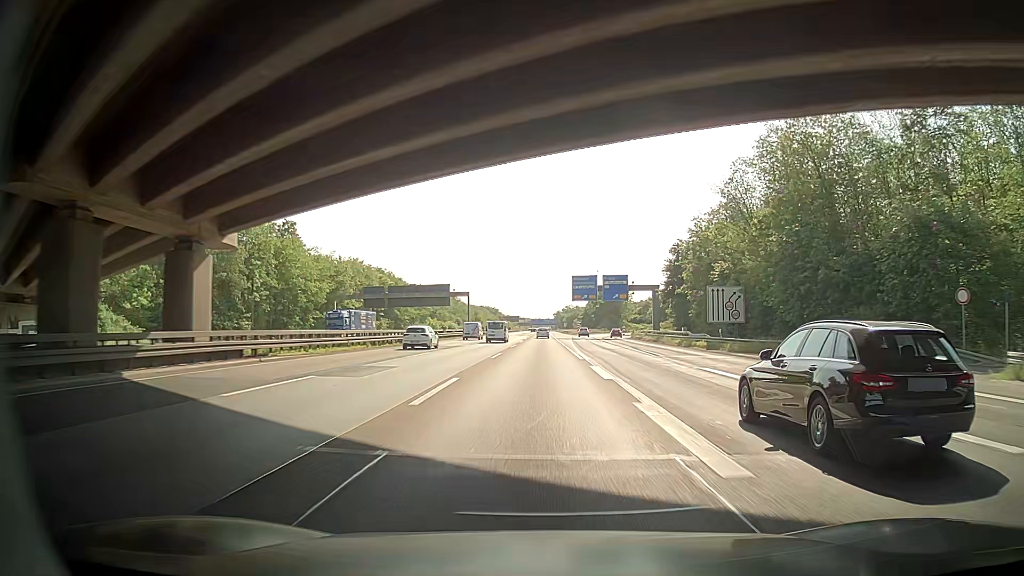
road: motorway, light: Day
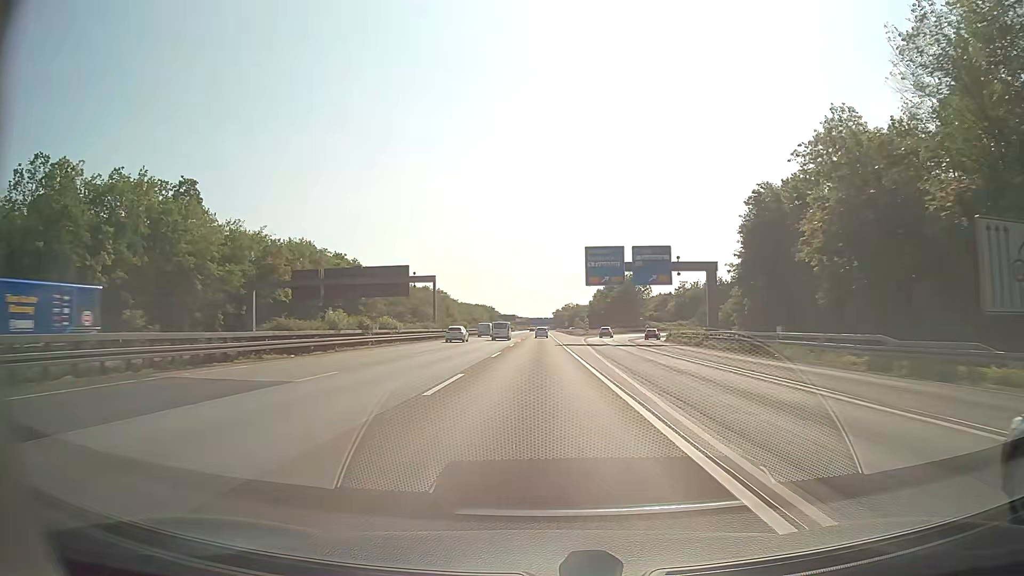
(-0.3, +34.8) m; 0°
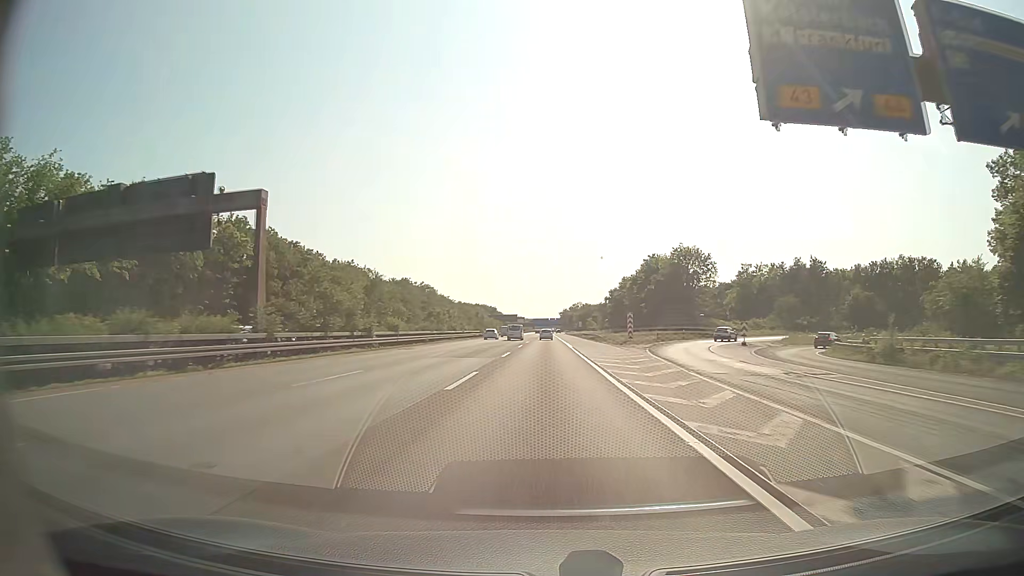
(-0.1, +52.2) m; 0°
(0, +10) (0, +20) (0, +30) (0, +40) (0, +50) (0, +60) (0, +70) (0, +80) (0, +90) (0, +100) m
